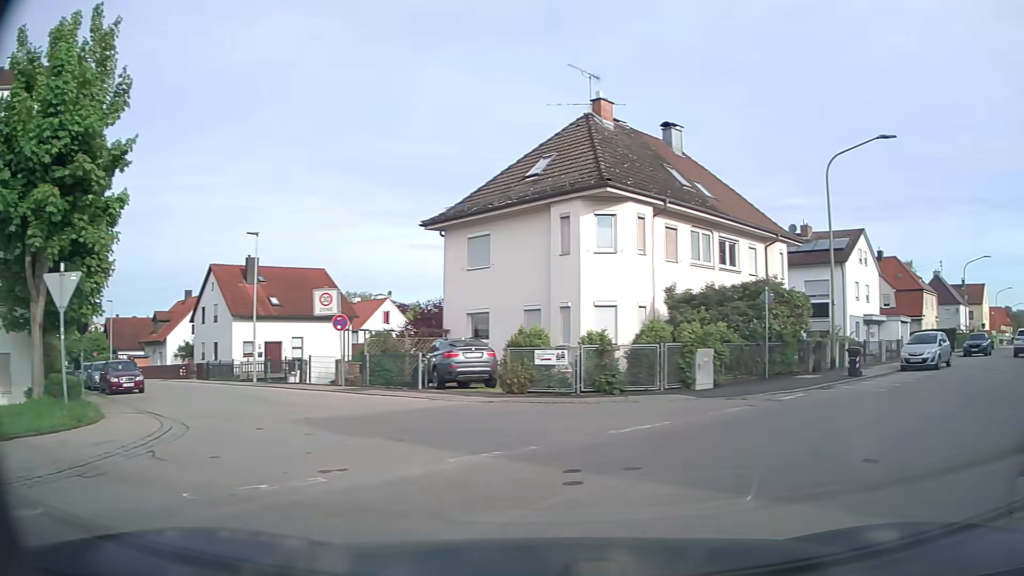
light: Day
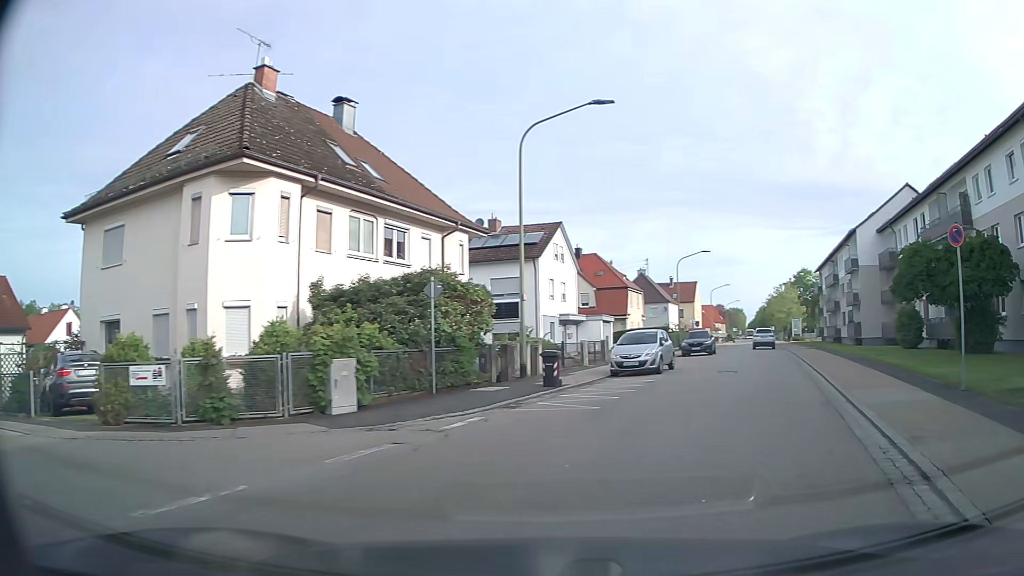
(+1.3, +4.5) m; +29°
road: tertiary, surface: asphalt
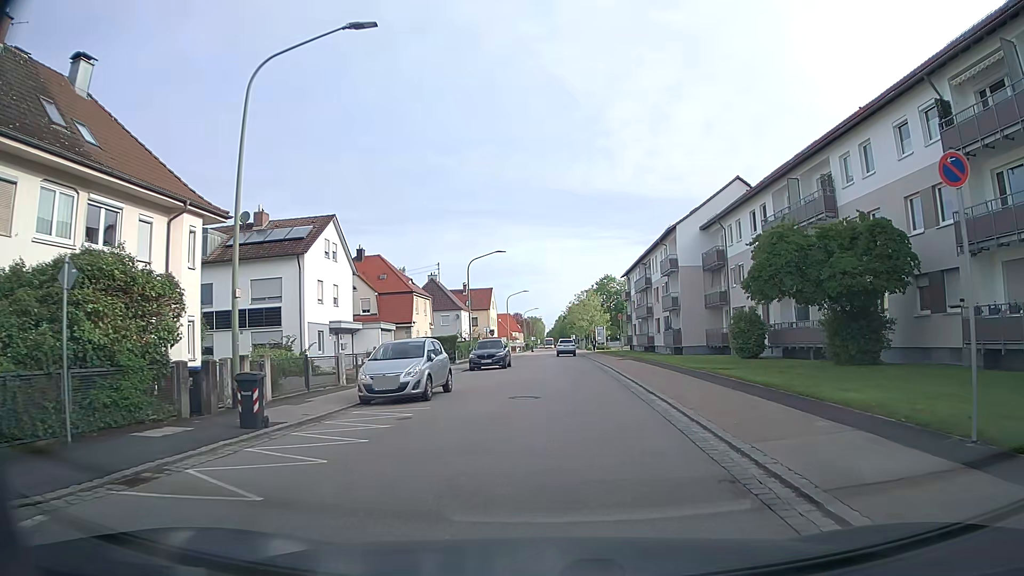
(+1.2, +6.6) m; +16°
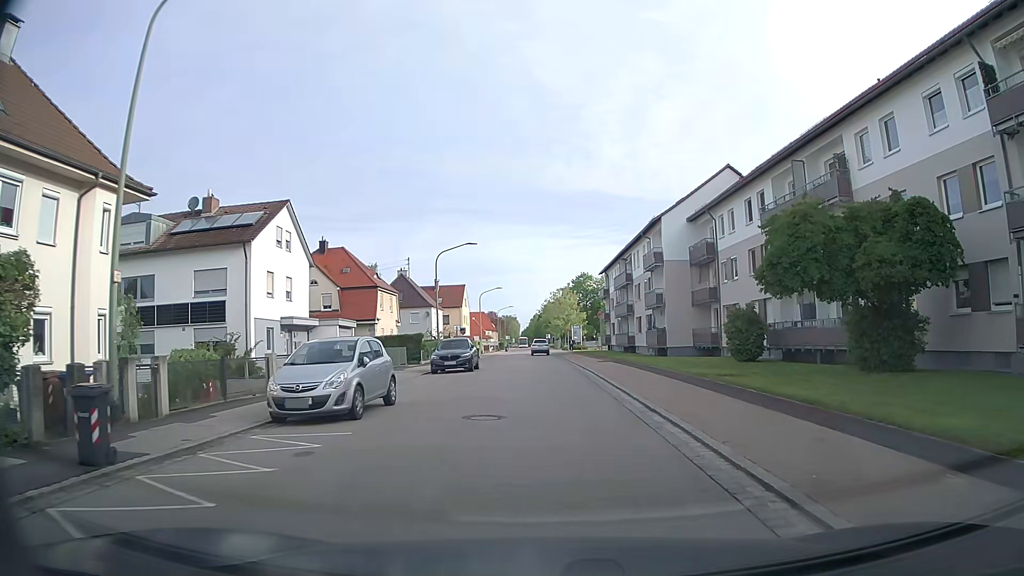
(+0.1, +4.0) m; +3°
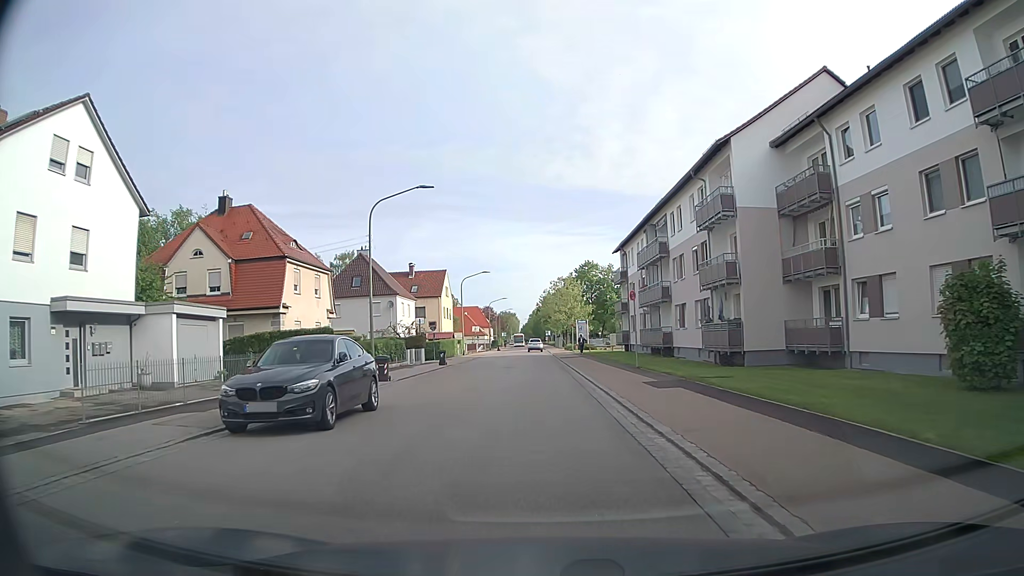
(+0.1, +19.2) m; -1°
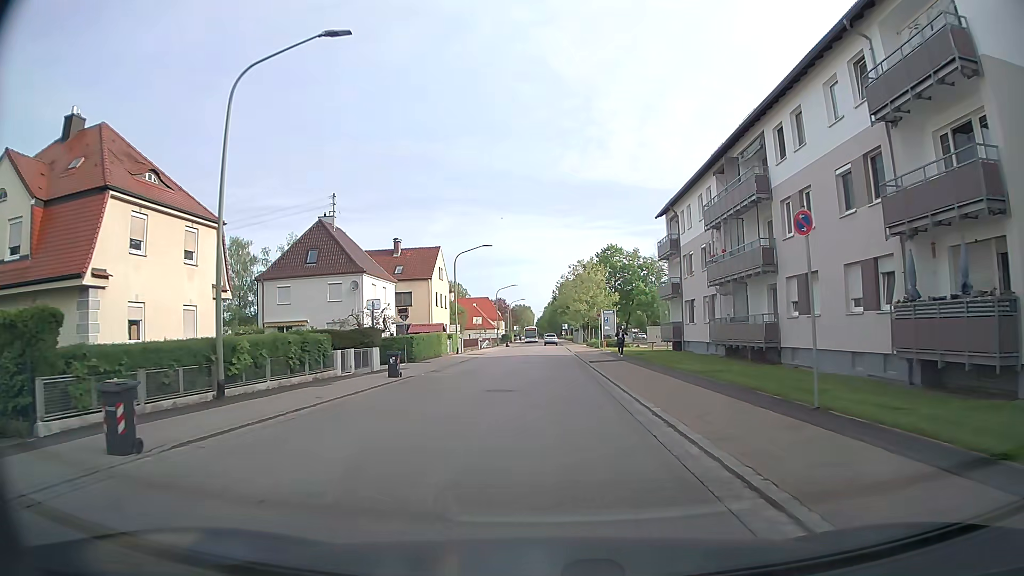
(-0.1, +17.2) m; -1°
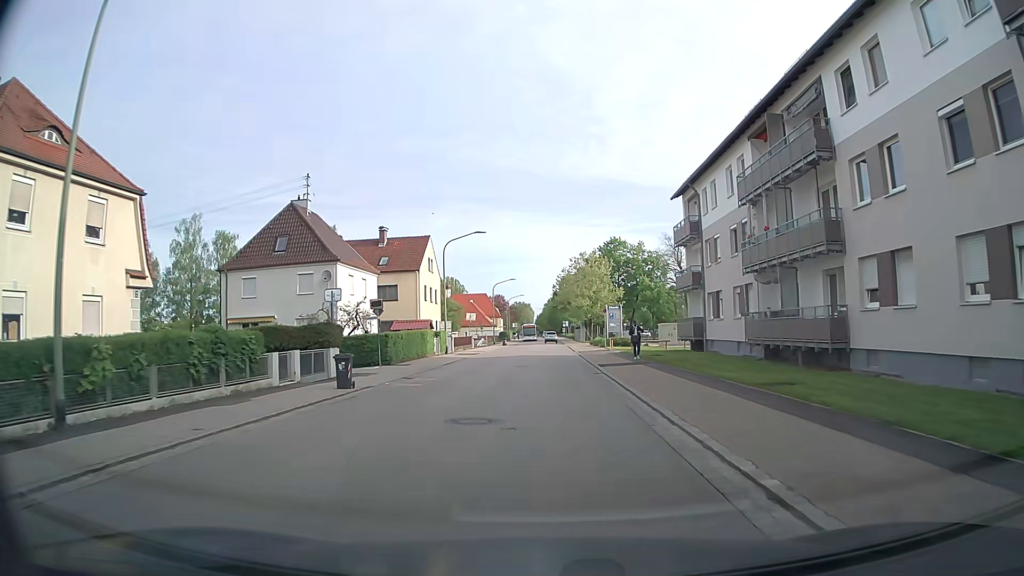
(0.0, +6.1) m; 0°
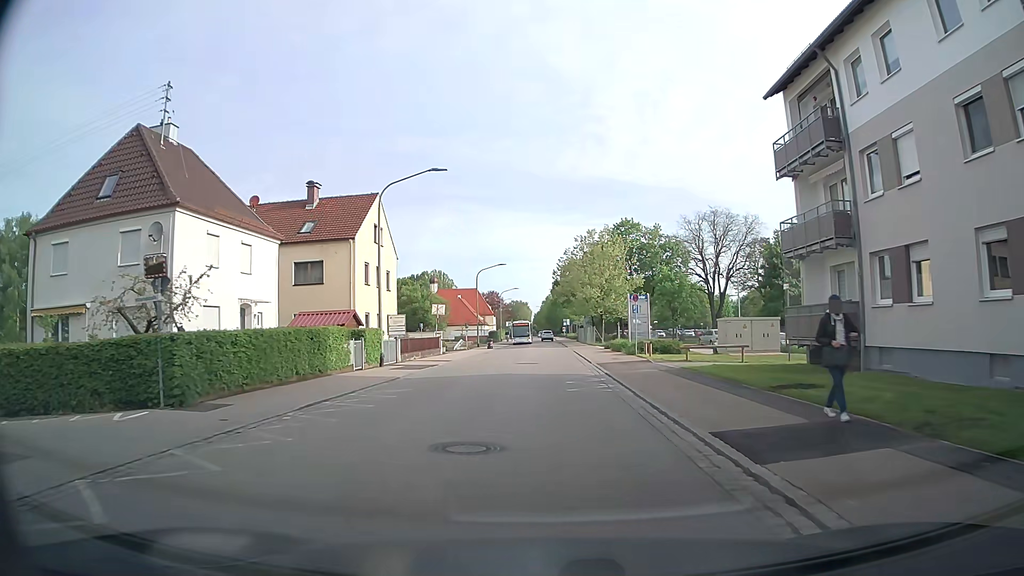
(0.0, +19.4) m; 0°
(0, +10) (0, +20) (0, +30) (0, +40) (0, +50) (0, +60) (0, +70) (0, +80) (0, +90) (0, +100) m
